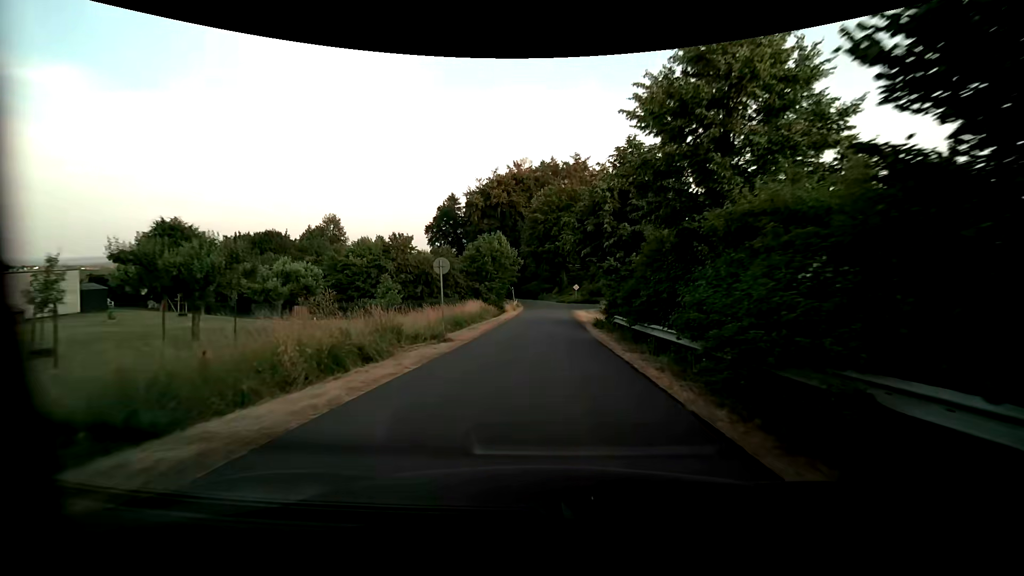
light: Day
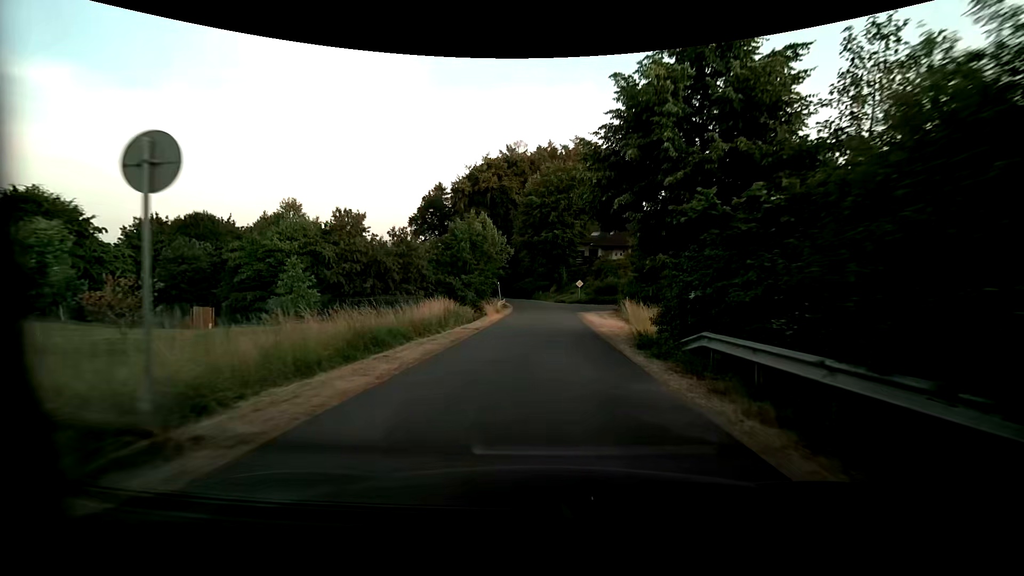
(0.0, +13.0) m; +1°
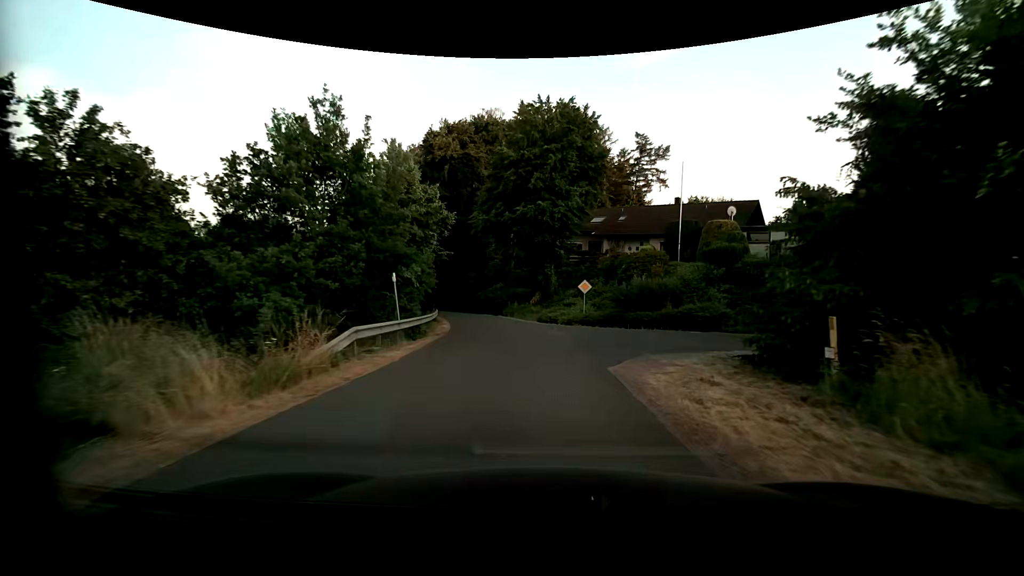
(+0.5, +25.7) m; +2°
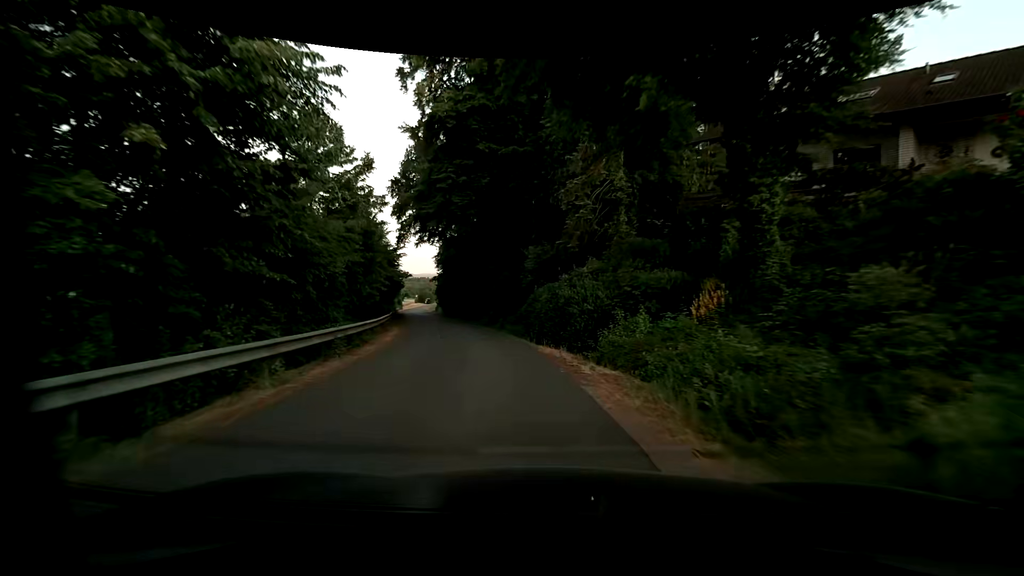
(-2.1, +31.5) m; -11°
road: residential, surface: asphalt
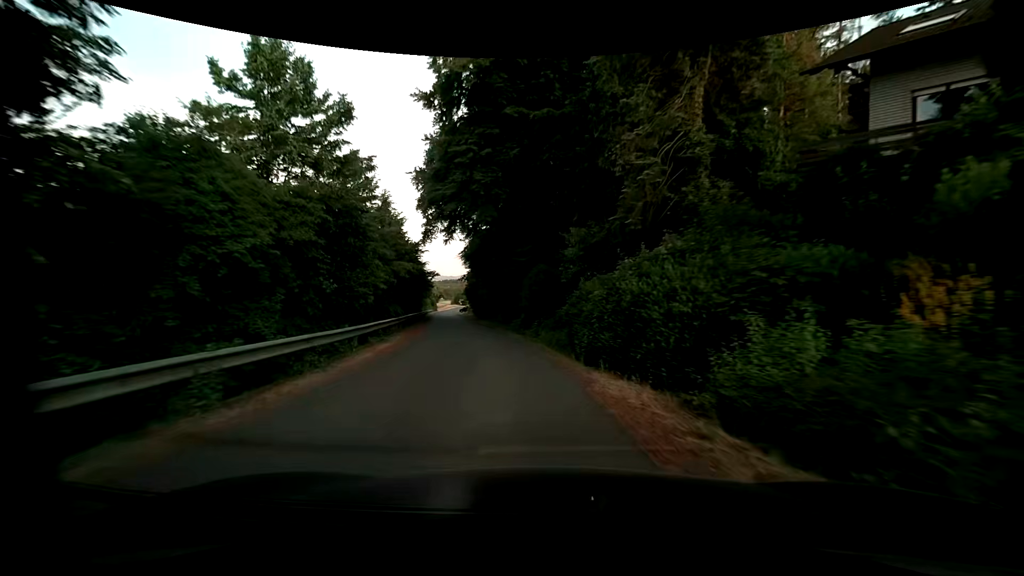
(-0.3, +6.6) m; -4°
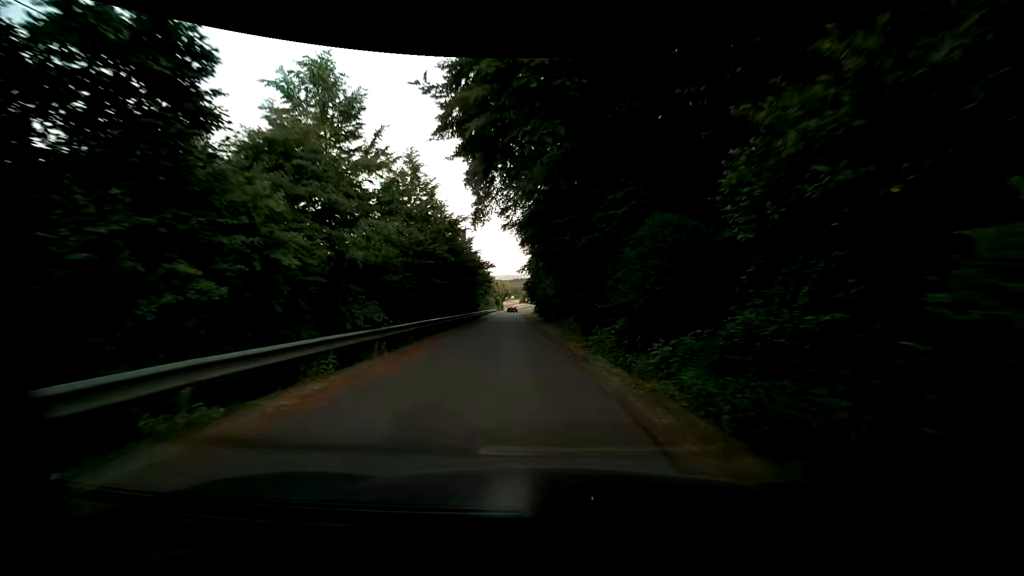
(-1.1, +13.2) m; -8°
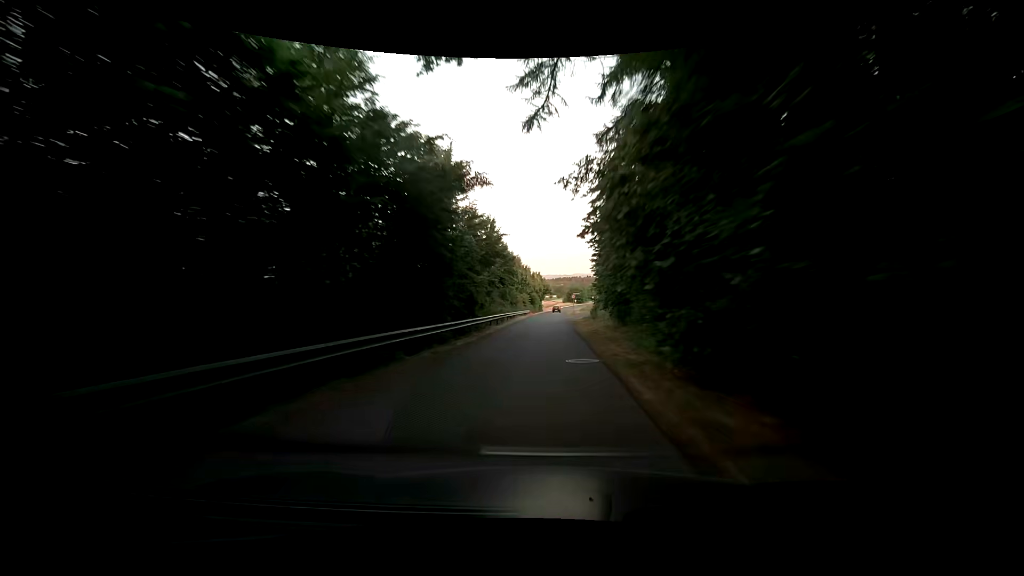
(-2.1, +33.3) m; -5°
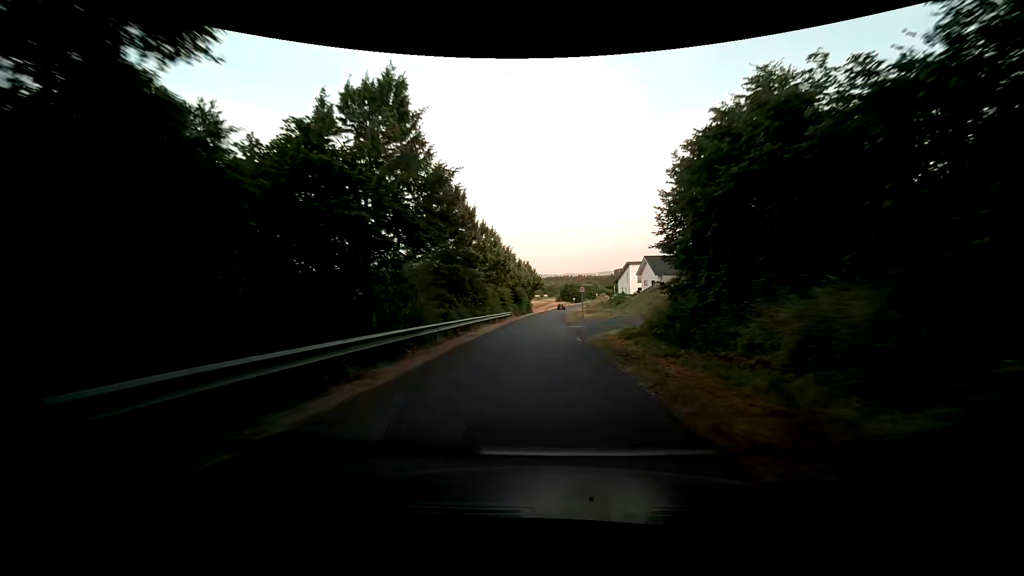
(-0.3, +27.7) m; 0°
(0, +10) (0, +20) (0, +30) (0, +40) (+1, +50) (+1, +60) (+2, +70) (+2, +80) (+3, +90) (+4, +100) m
